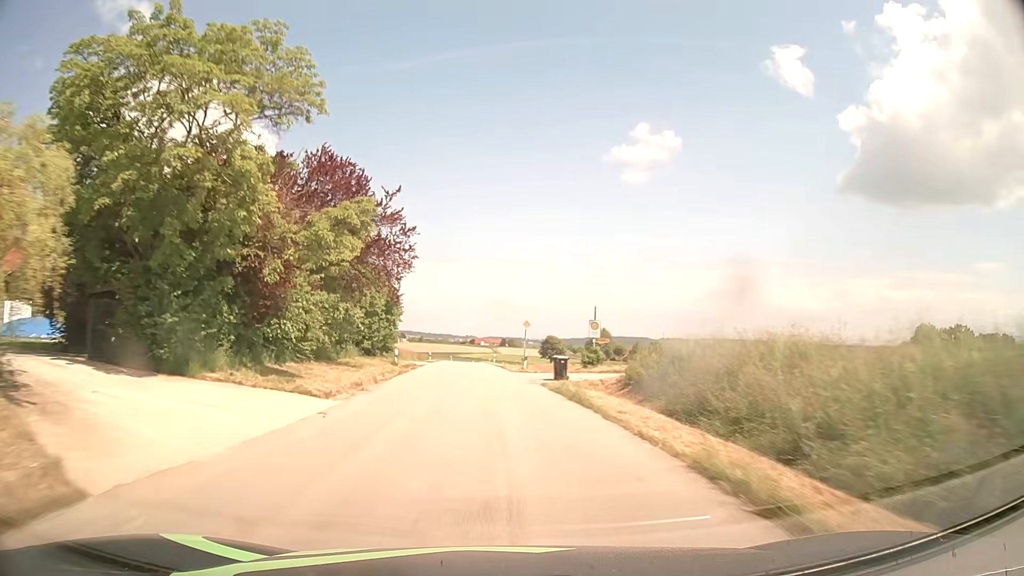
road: tertiary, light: Day
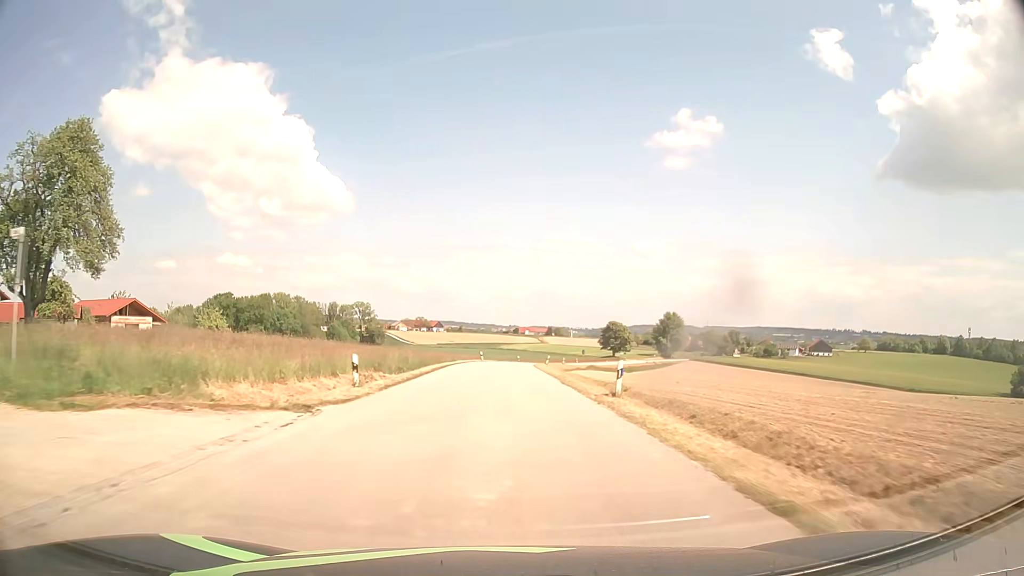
(-2.9, +54.4) m; -4°
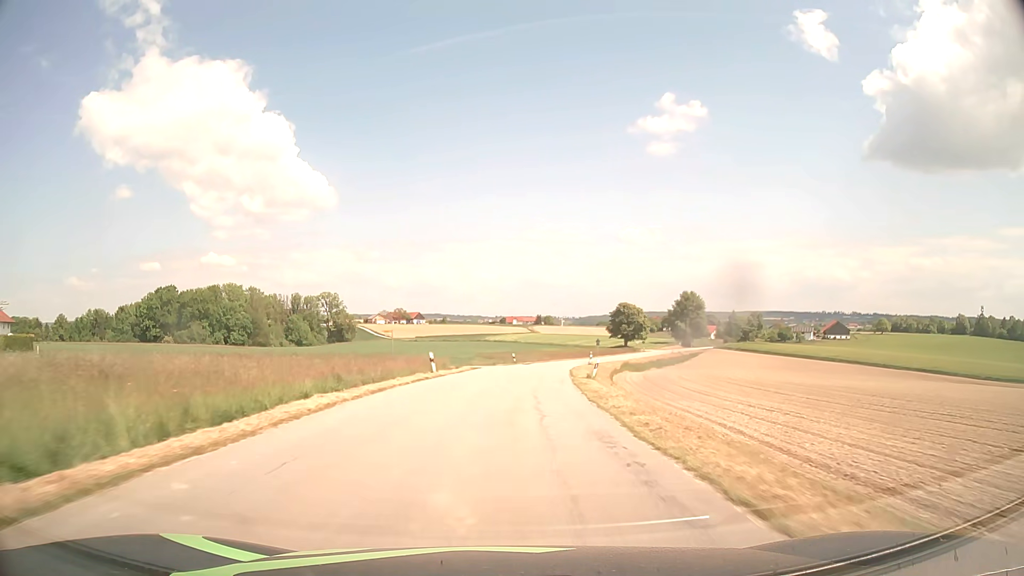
(+0.1, +43.6) m; +1°
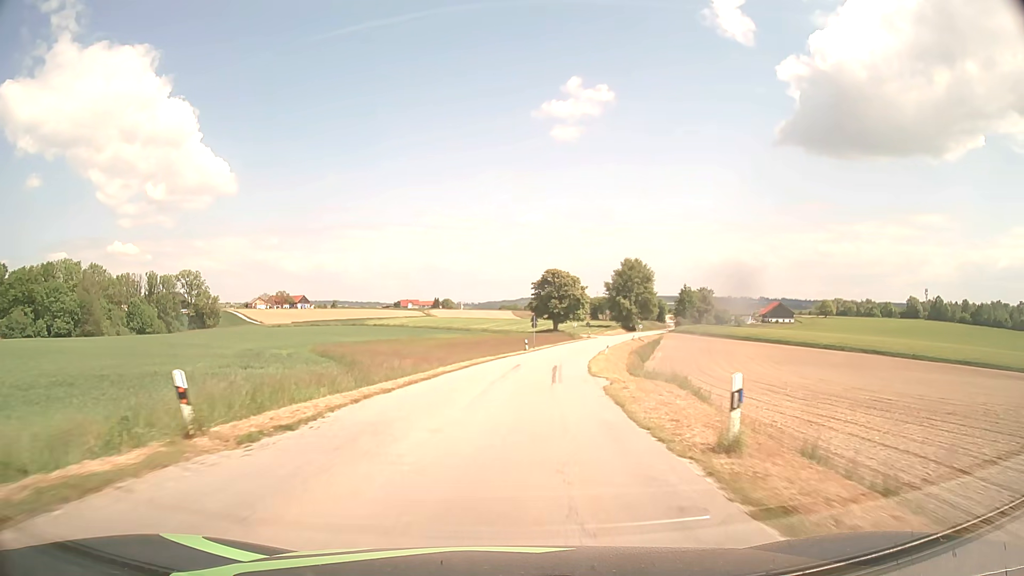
(+3.5, +54.3) m; +8°
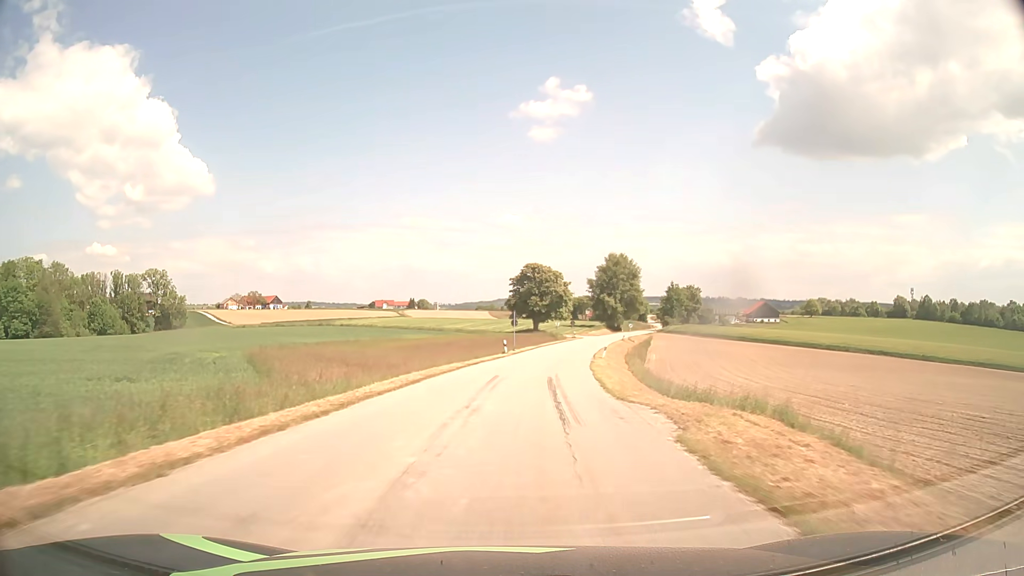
(+0.2, +10.9) m; +2°
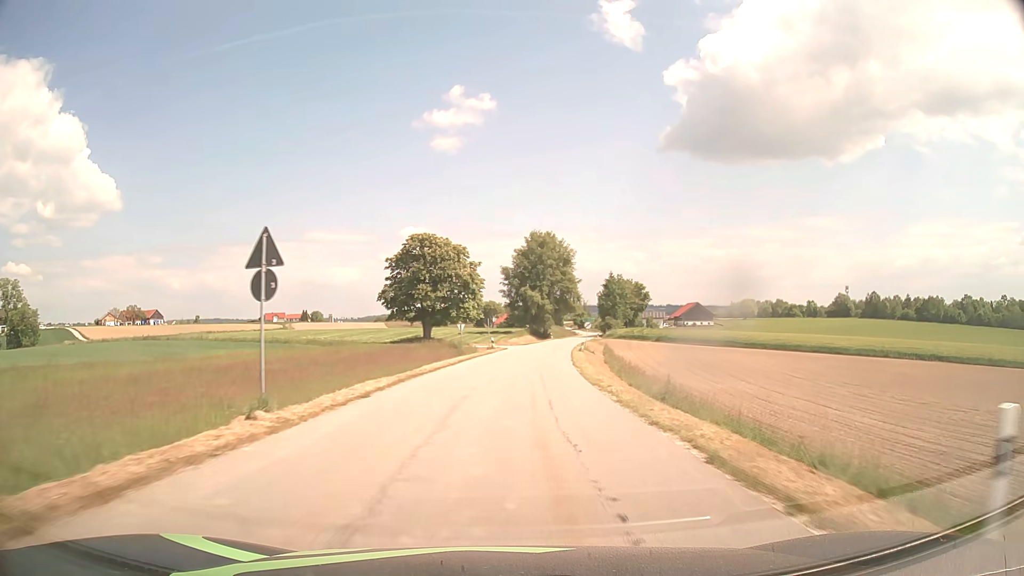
(+3.1, +43.2) m; +8°
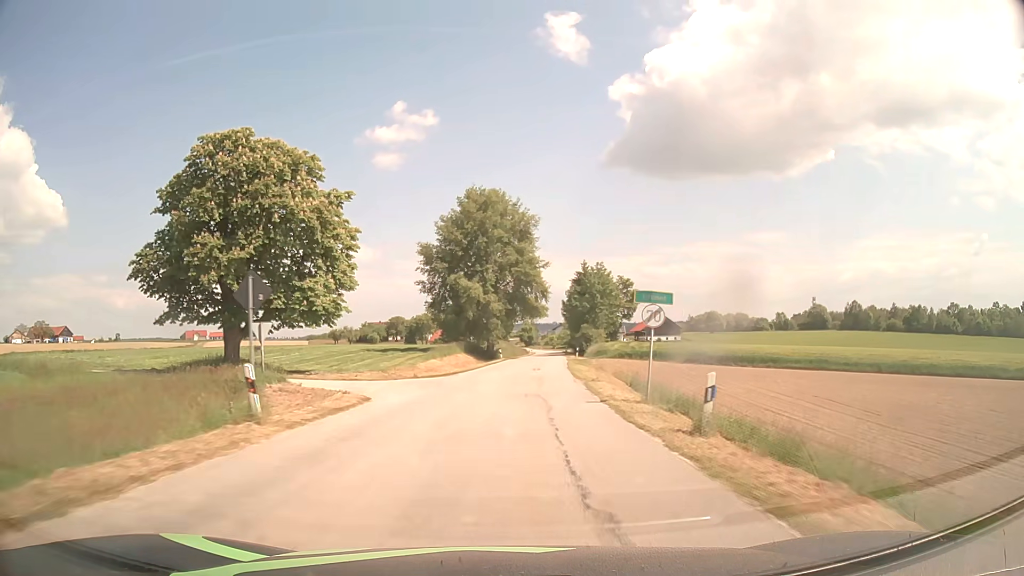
(+2.0, +43.2) m; +5°
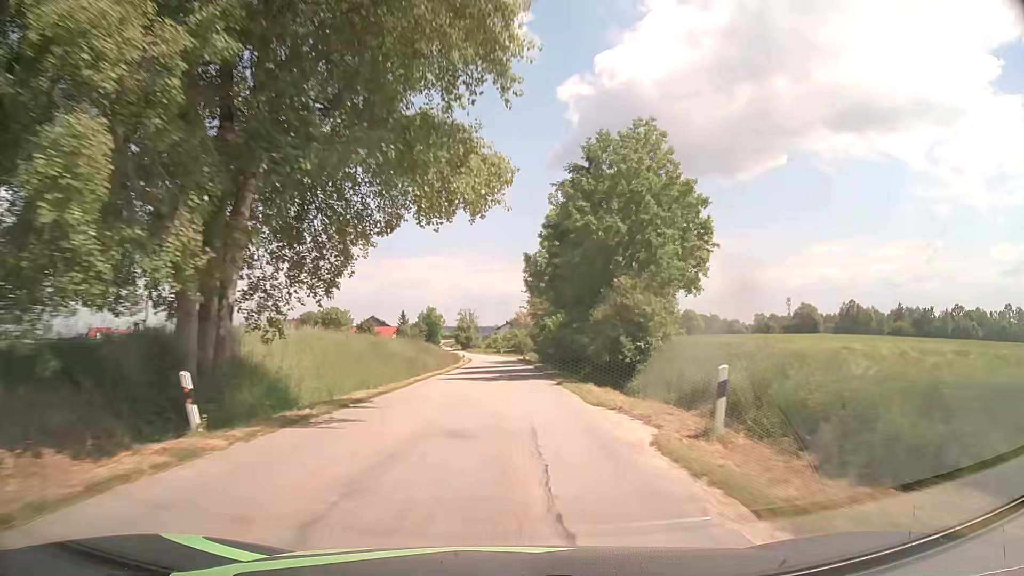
(+3.3, +58.5) m; +5°
(0, +10) (0, +20) (0, +30) (0, +40) (0, +50) (0, +60) (-1, +70) (-1, +80) (-1, +90) (-2, +100) m
